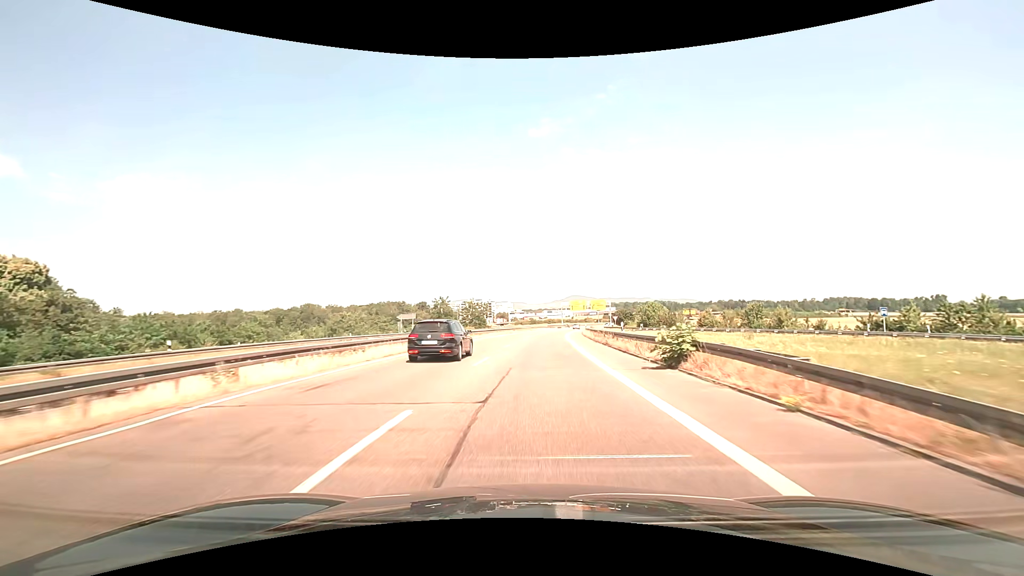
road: trunk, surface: asphalt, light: Day
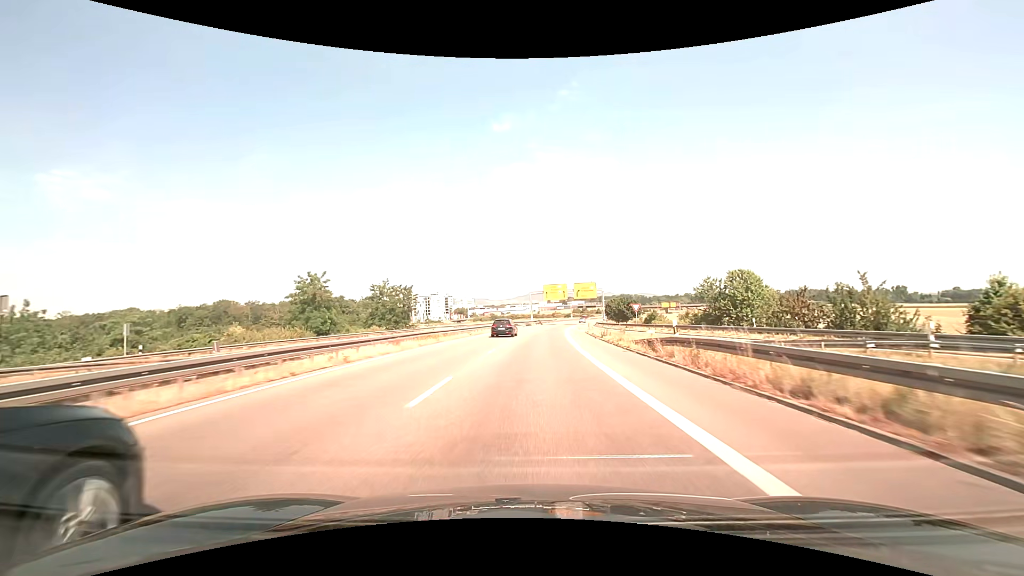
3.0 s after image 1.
(+2.2, +55.7) m; +4°
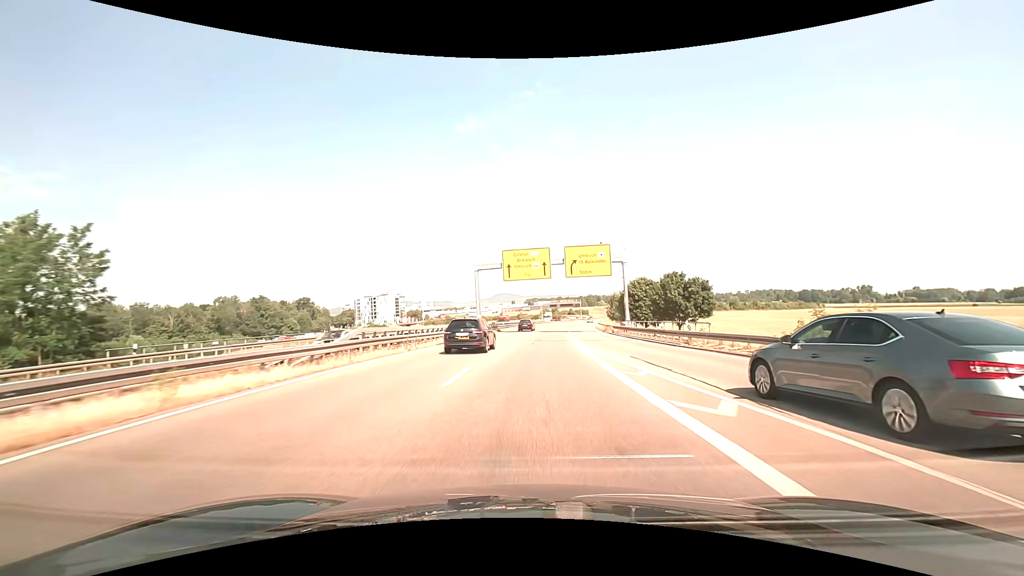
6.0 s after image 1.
(+2.3, +57.4) m; +4°
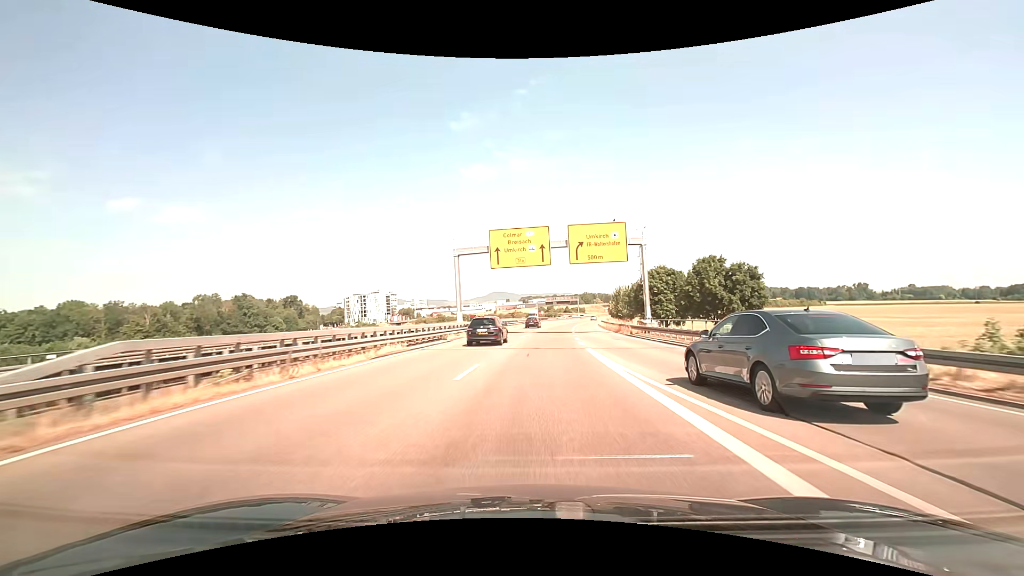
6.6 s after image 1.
(+0.1, +11.3) m; +1°
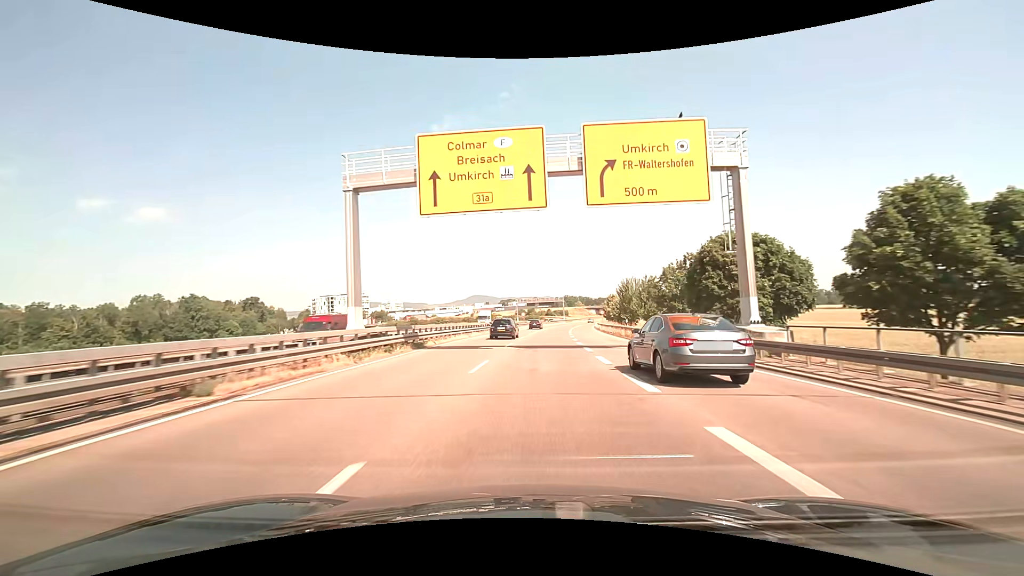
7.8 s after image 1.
(+0.3, +22.3) m; +2°
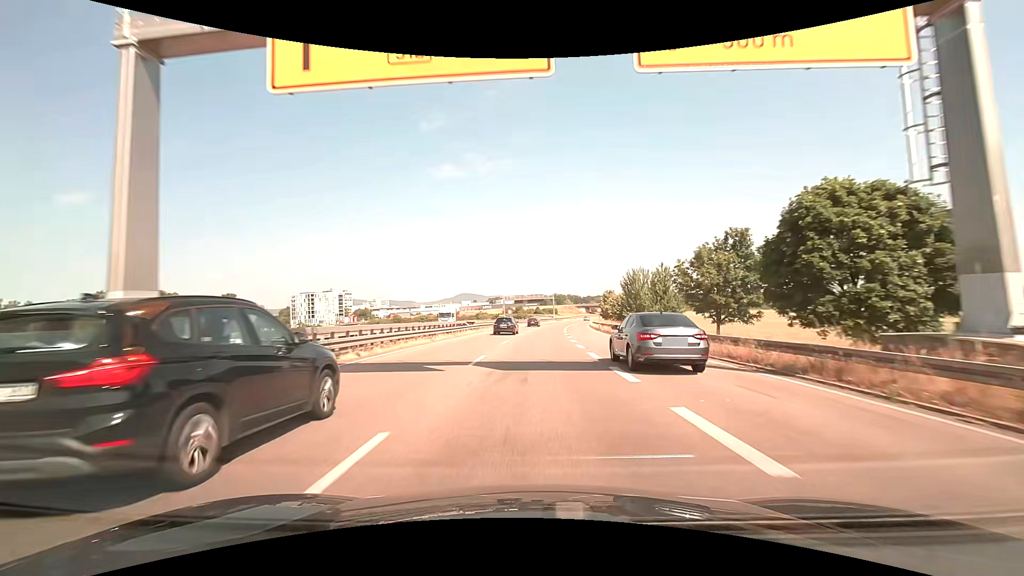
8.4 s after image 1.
(+0.1, +11.0) m; +1°
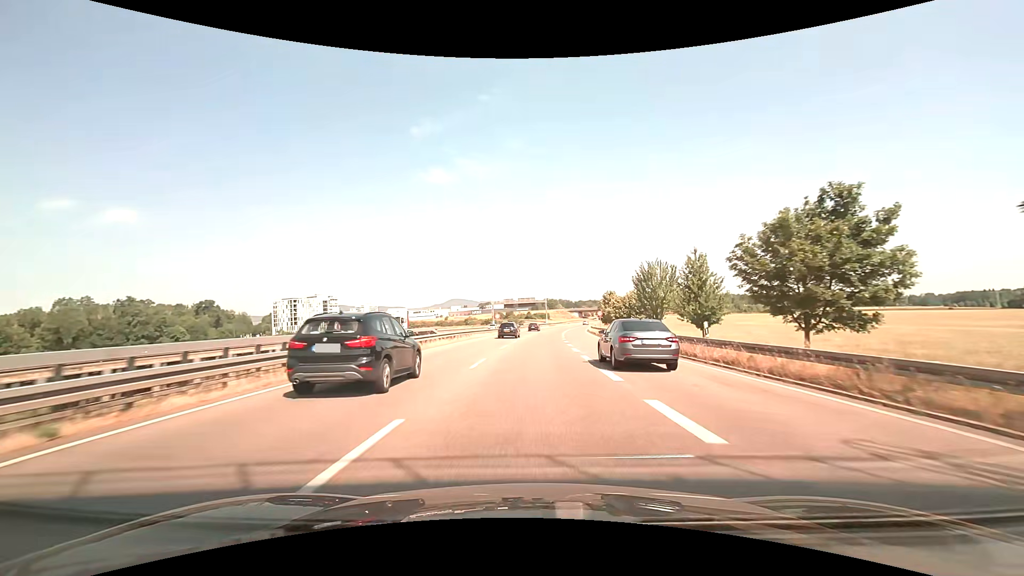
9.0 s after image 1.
(+0.1, +10.8) m; +2°
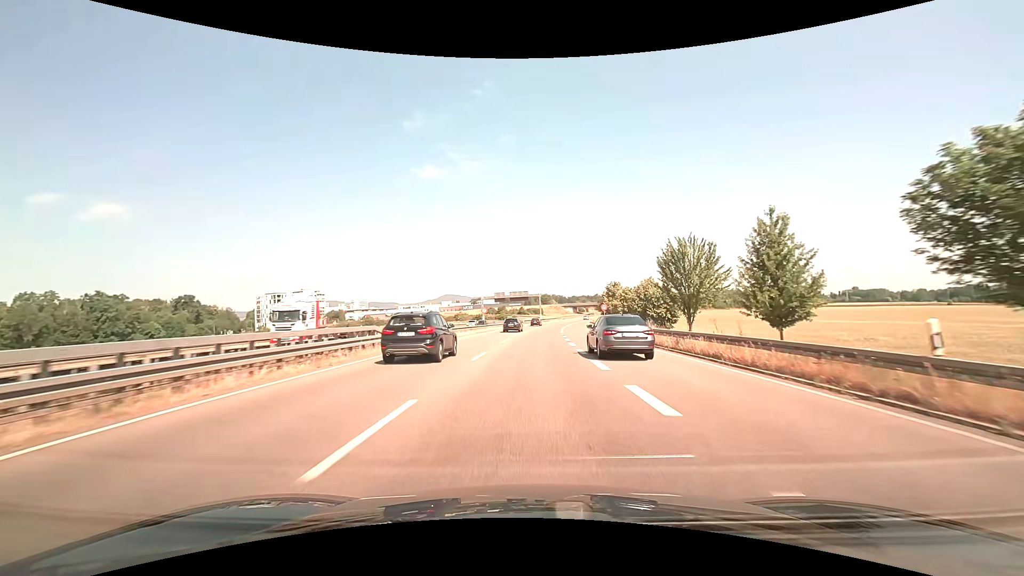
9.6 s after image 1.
(0.0, +10.7) m; 0°
(0, +10) (0, +20) (0, +30) (+1, +40) (+1, +50) (+2, +60) (+2, +70) (+3, +80) (+4, +90) (+5, +100) m
